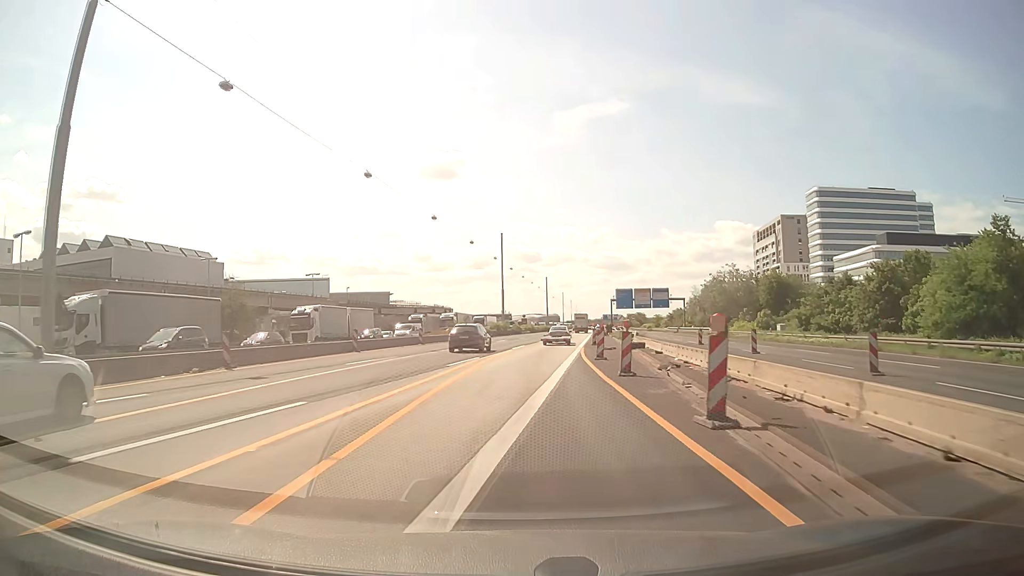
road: motorway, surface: asphalt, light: Day
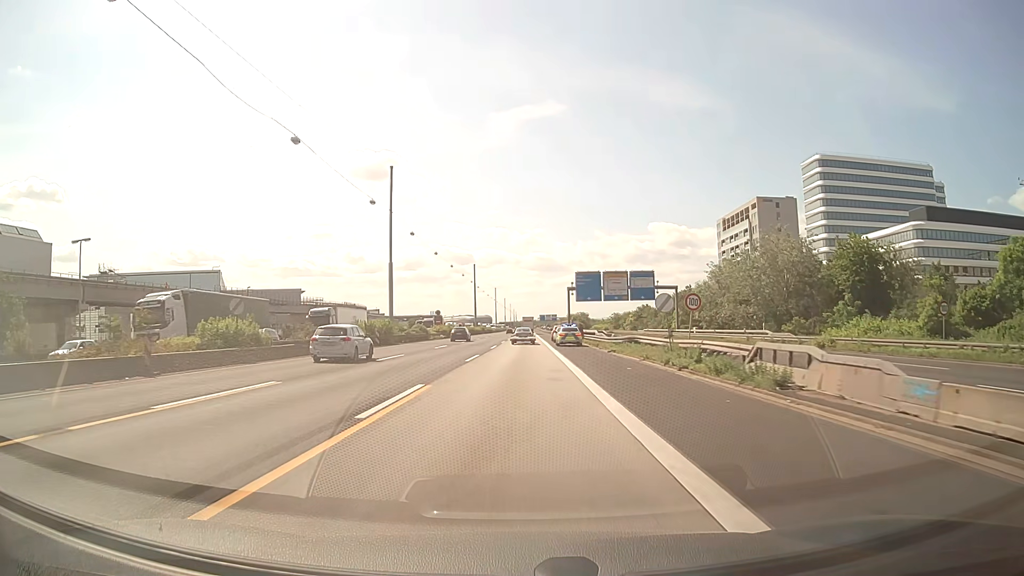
(+3.3, +49.3) m; +6°
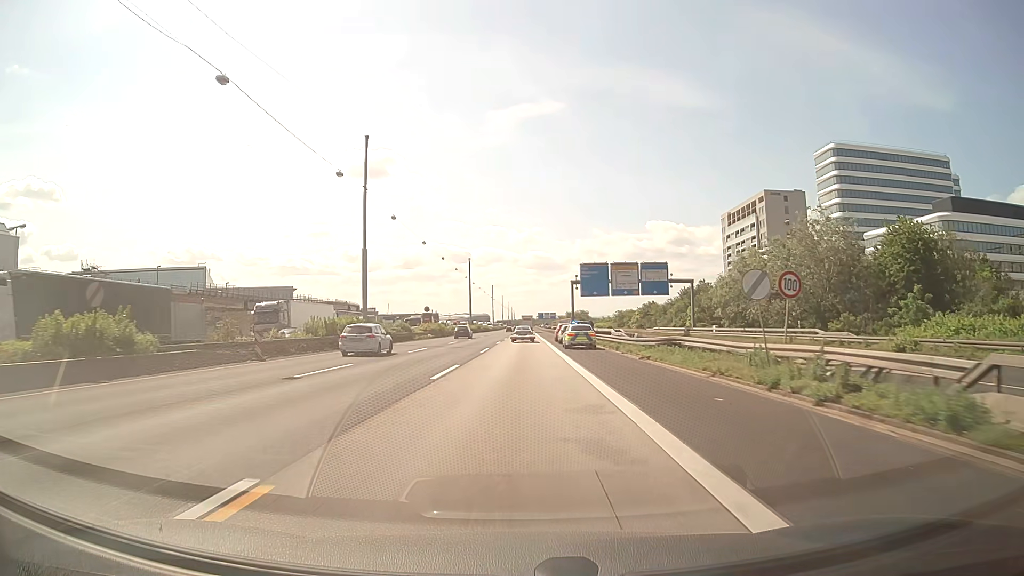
(0.0, +10.5) m; 0°
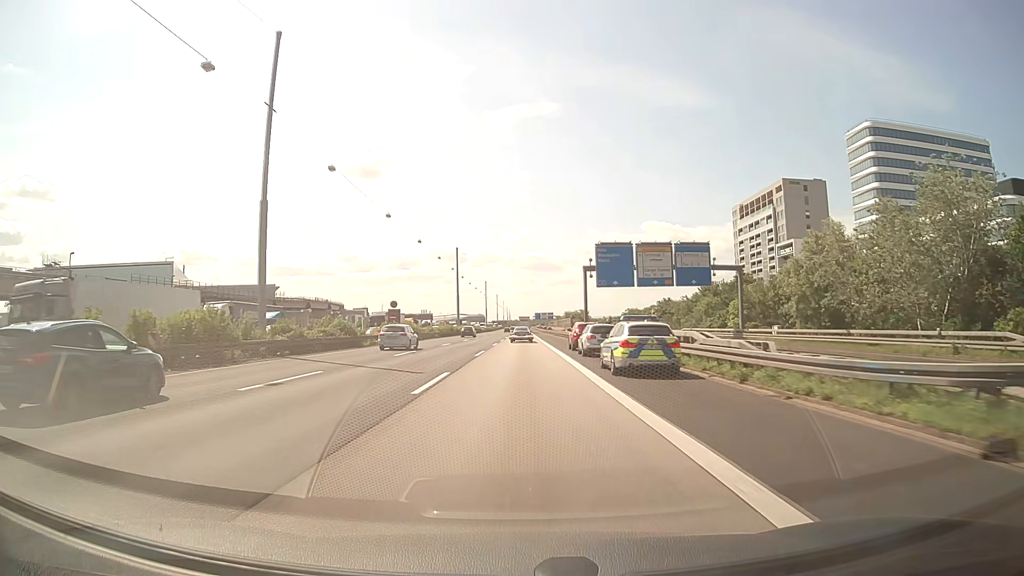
(+0.1, +22.0) m; 0°
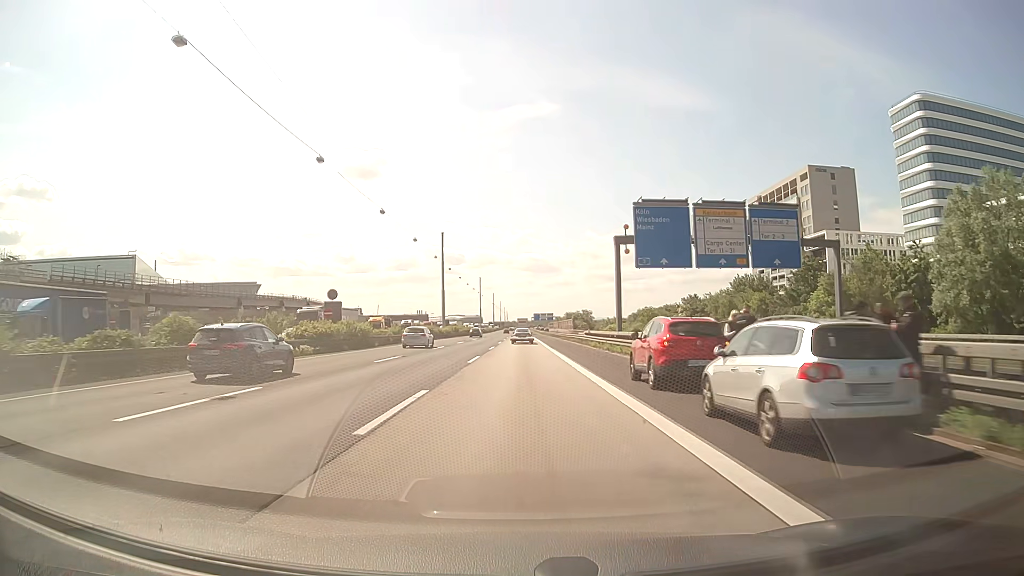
(0.0, +23.2) m; 0°
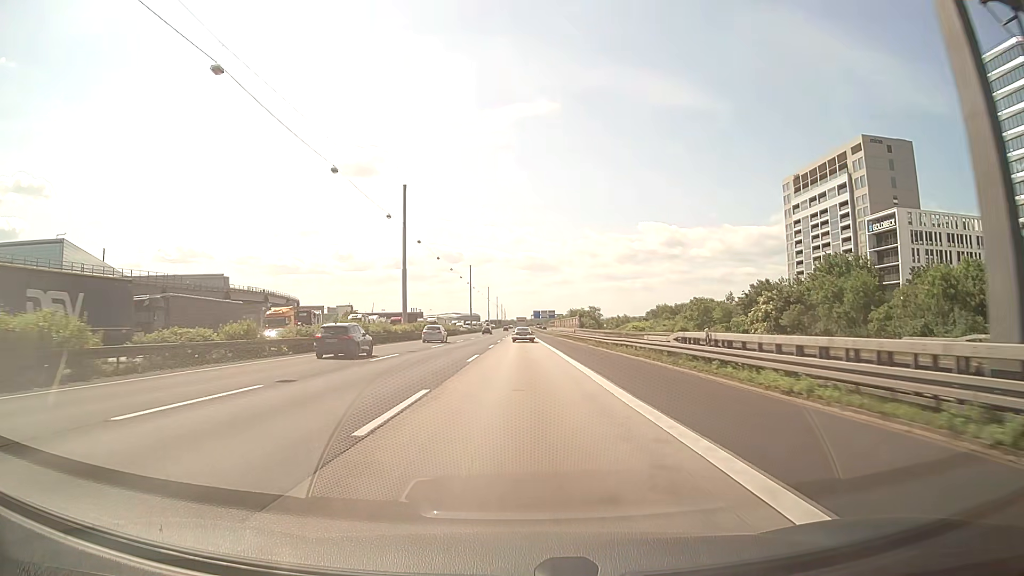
(+0.1, +36.8) m; 0°
